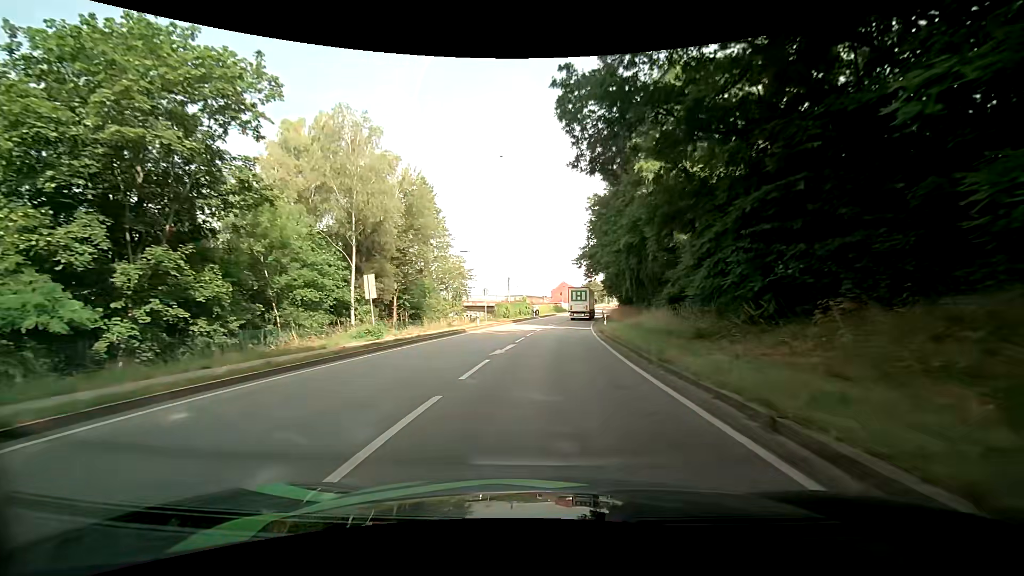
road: primary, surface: asphalt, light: Day
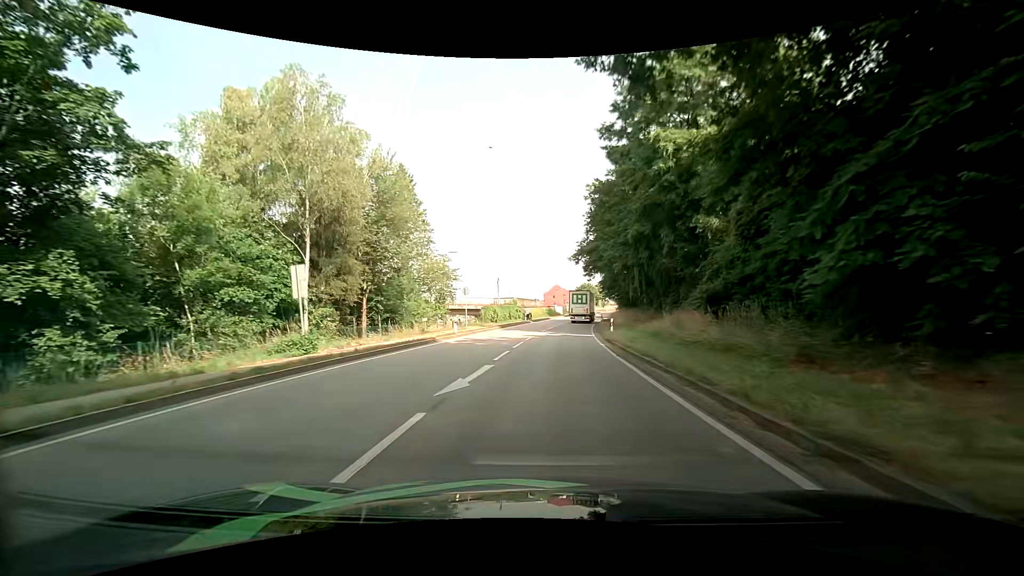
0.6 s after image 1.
(0.0, +7.0) m; 0°
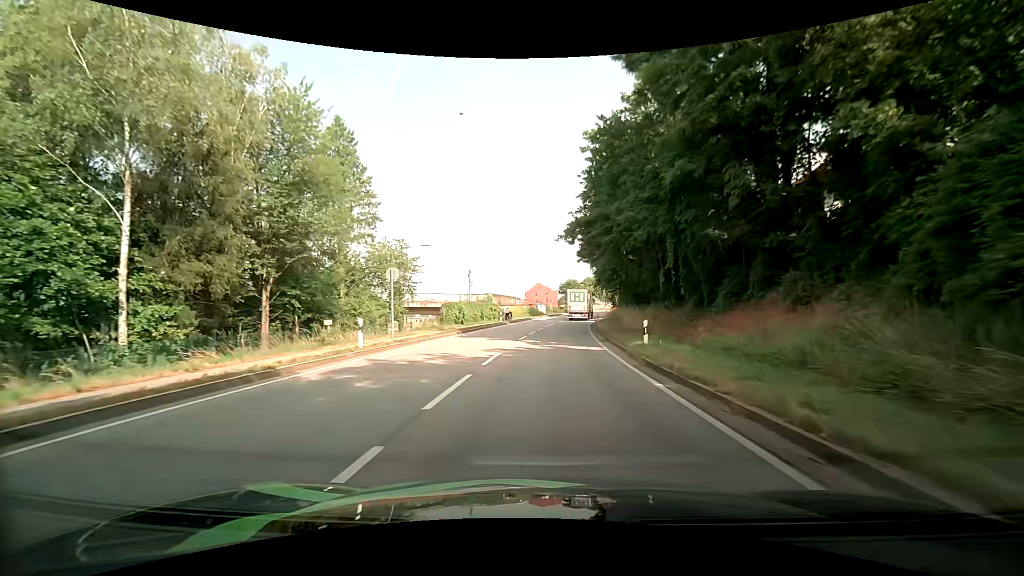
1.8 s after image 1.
(+0.3, +13.7) m; +2°
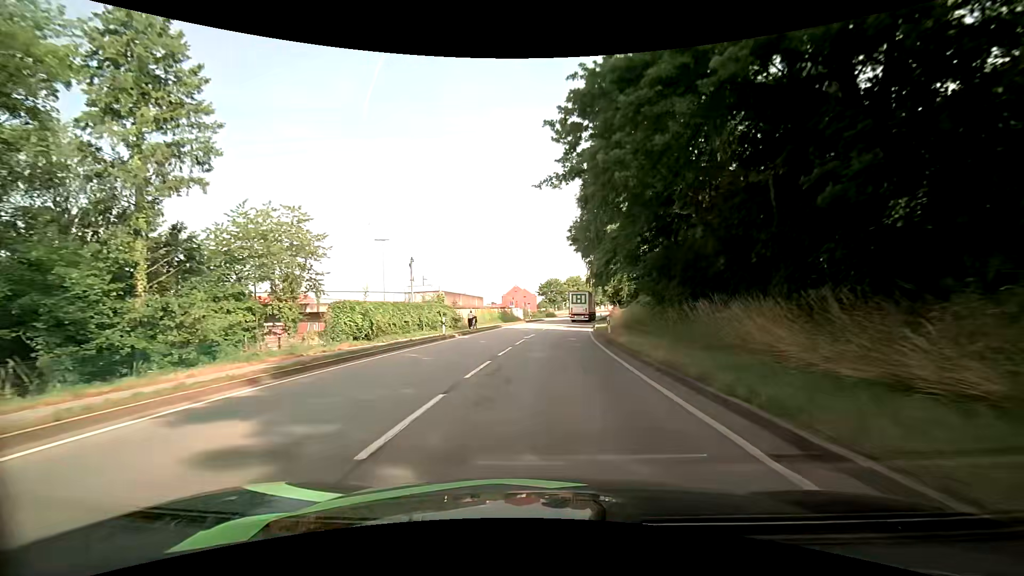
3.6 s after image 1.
(+0.5, +20.3) m; +3°
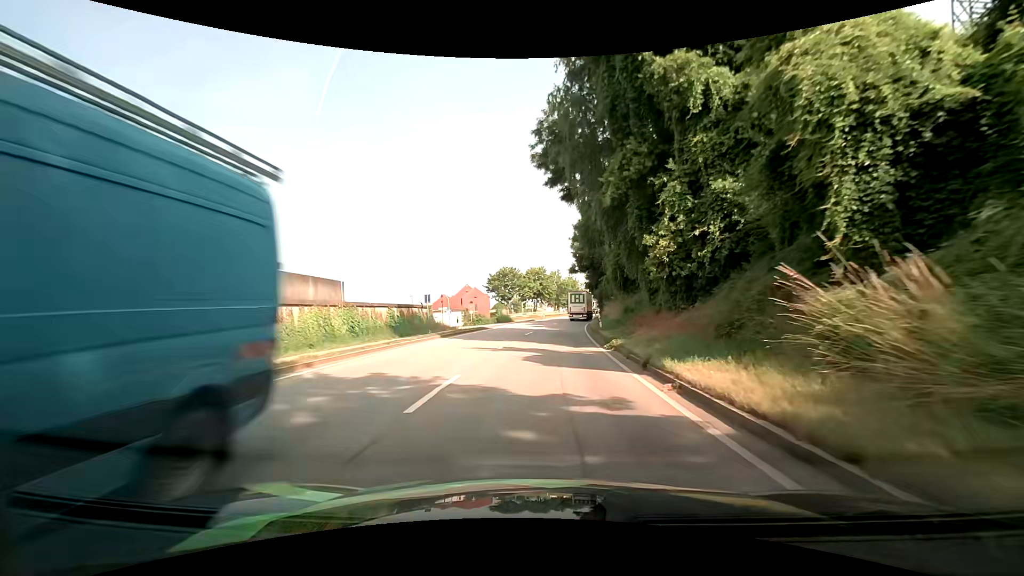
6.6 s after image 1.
(+1.2, +34.3) m; +5°
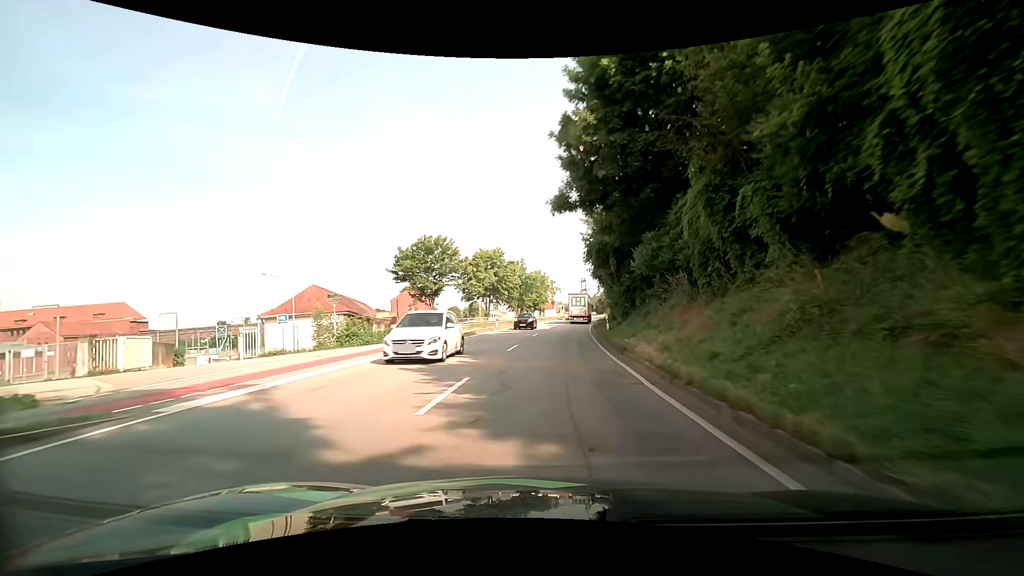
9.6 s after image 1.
(+0.9, +36.1) m; +4°
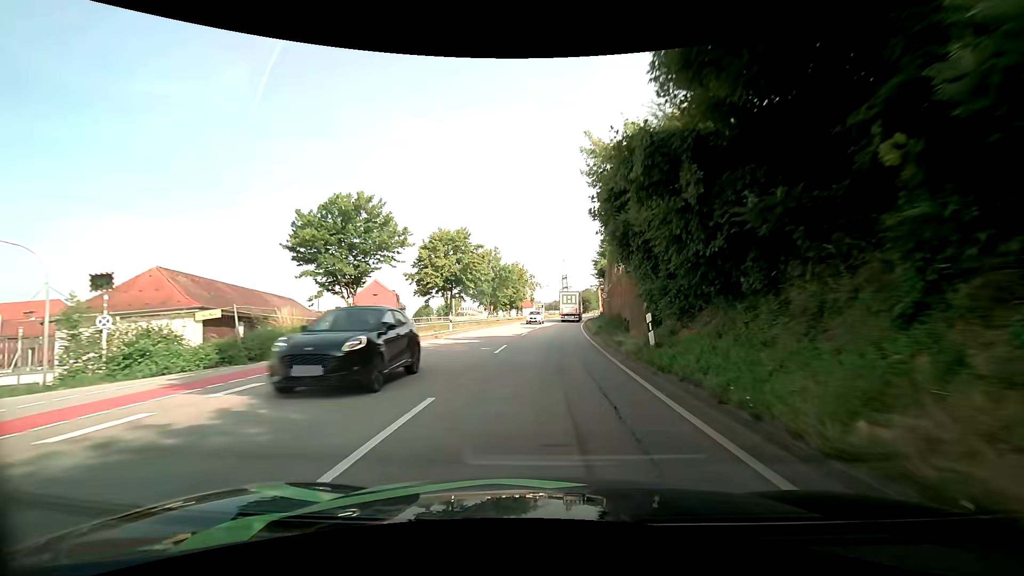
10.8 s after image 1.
(+0.1, +15.1) m; +2°
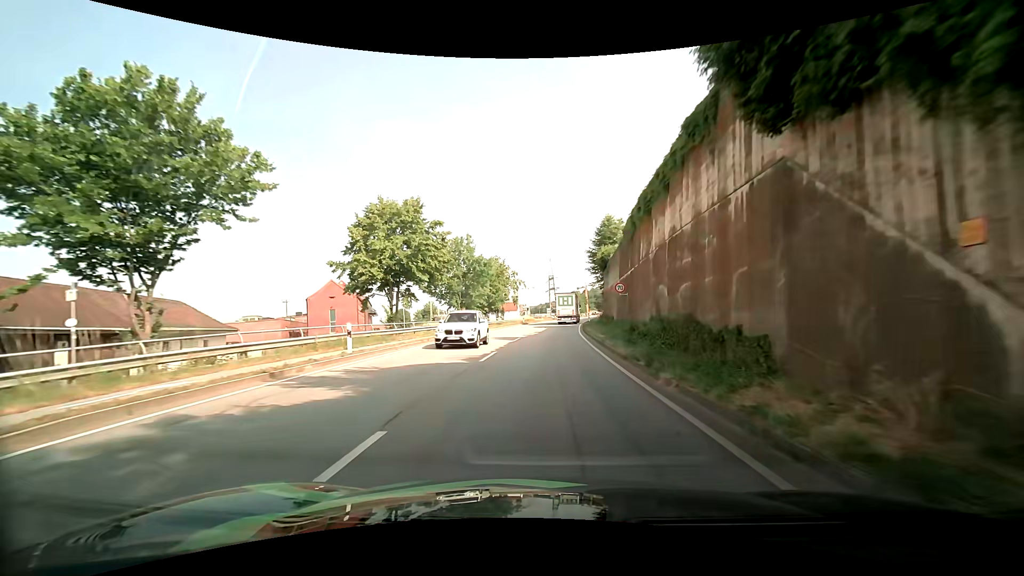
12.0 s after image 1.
(+0.1, +15.2) m; +2°
(0, +10) (0, +20) (+1, +30) (+1, +40) (+2, +50) (+2, +60) (+3, +70) (+5, +80) (+6, +90) (+7, +100) m
